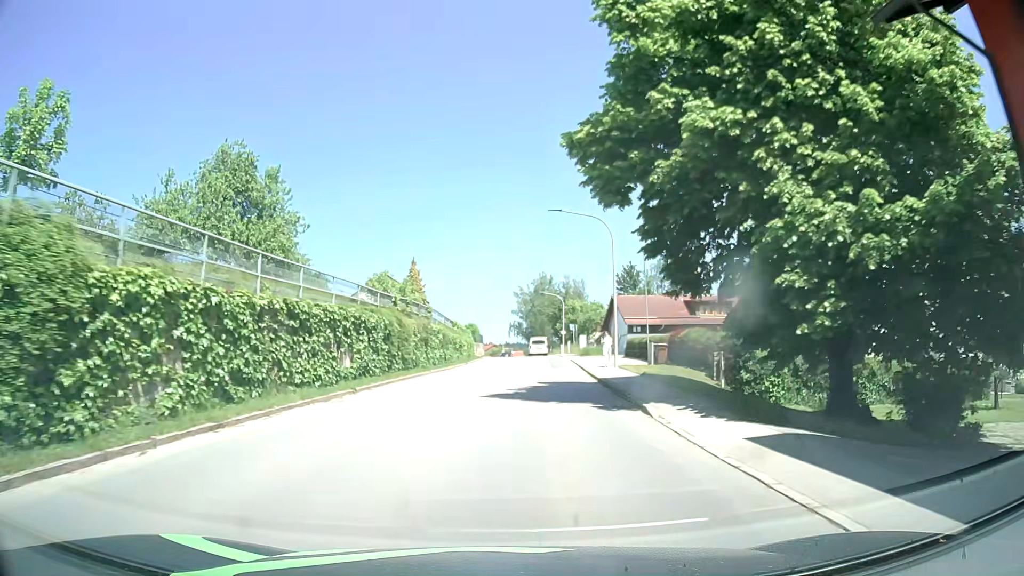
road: tertiary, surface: asphalt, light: Day
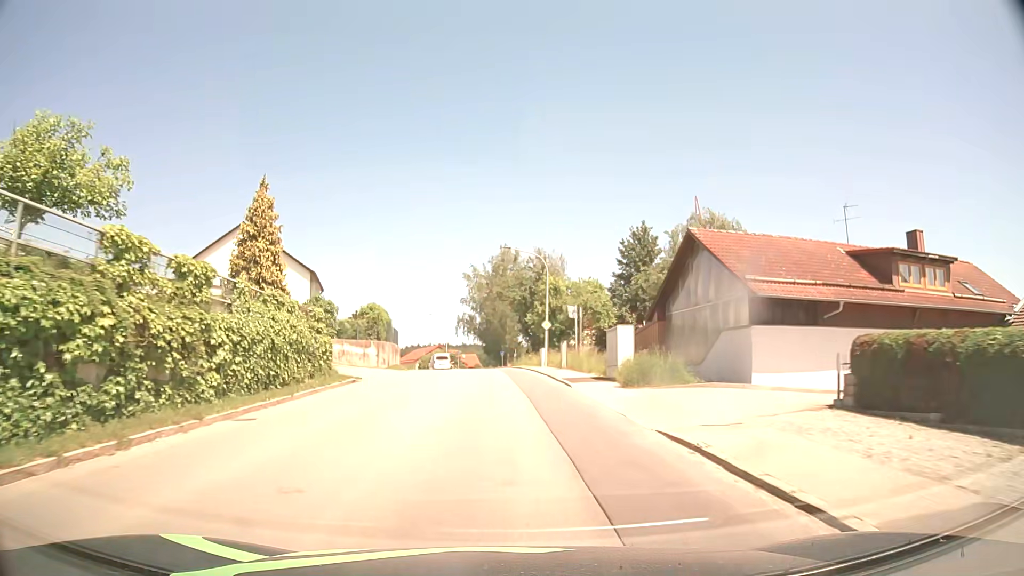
(+1.6, +38.3) m; +4°
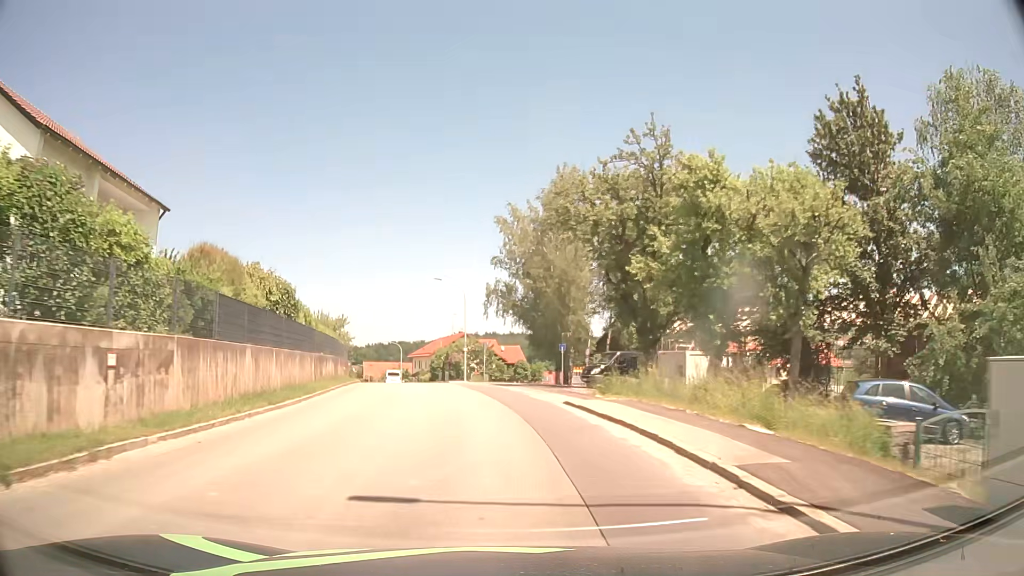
(-0.9, +38.3) m; -4°
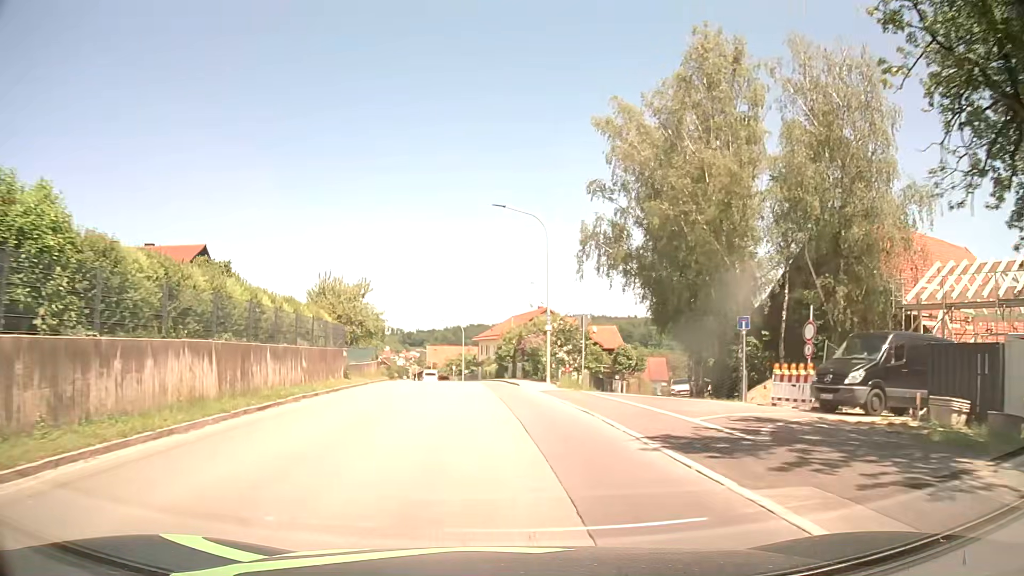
(-1.3, +23.2) m; -7°
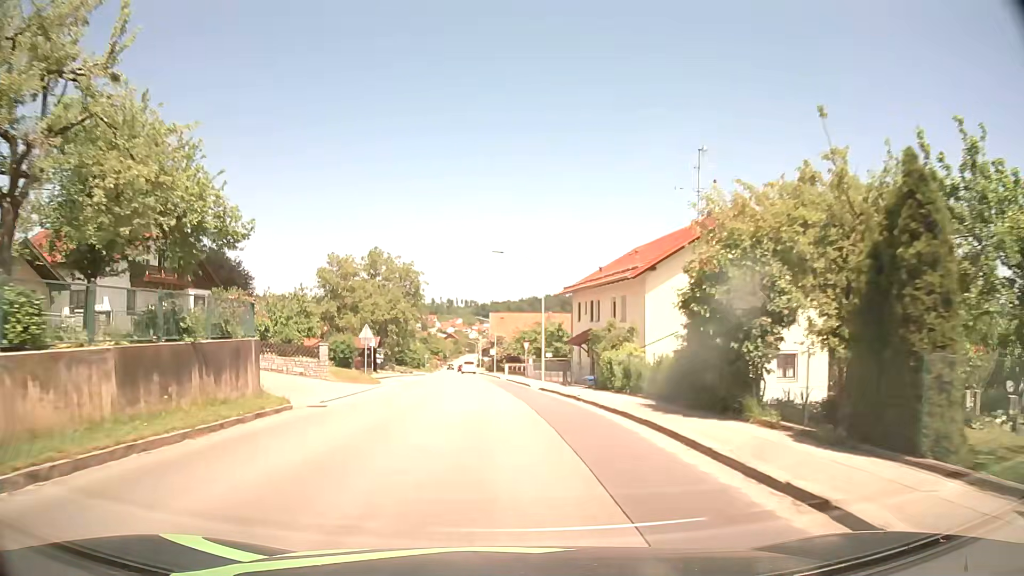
(-2.6, +39.4) m; -7°
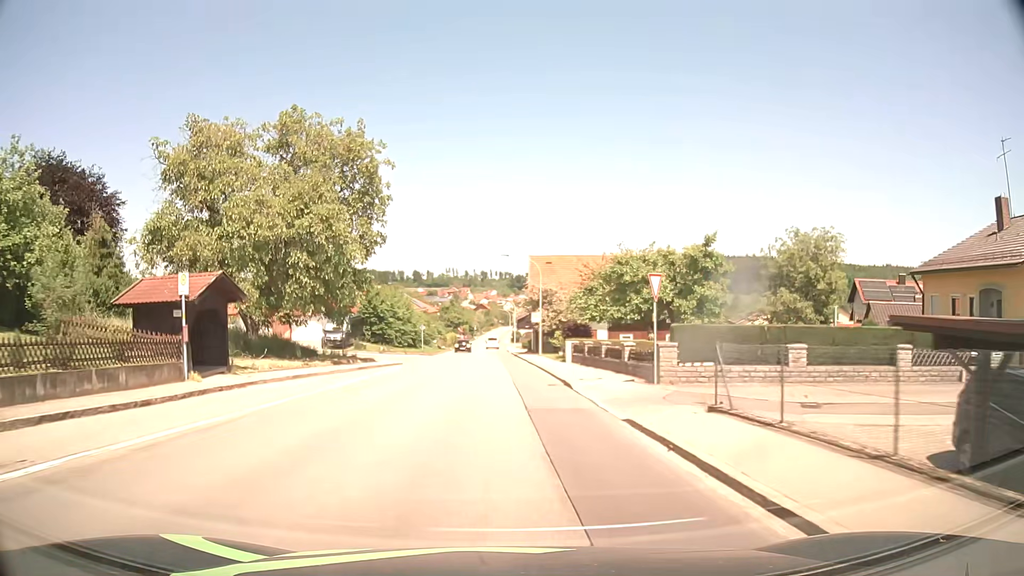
(-1.0, +39.7) m; -3°
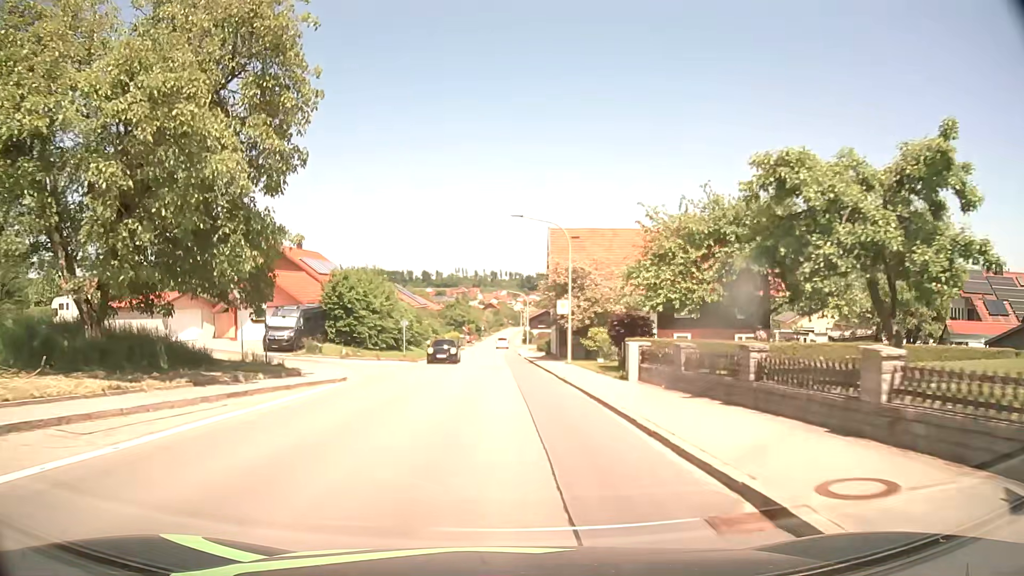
(0.0, +15.5) m; -1°
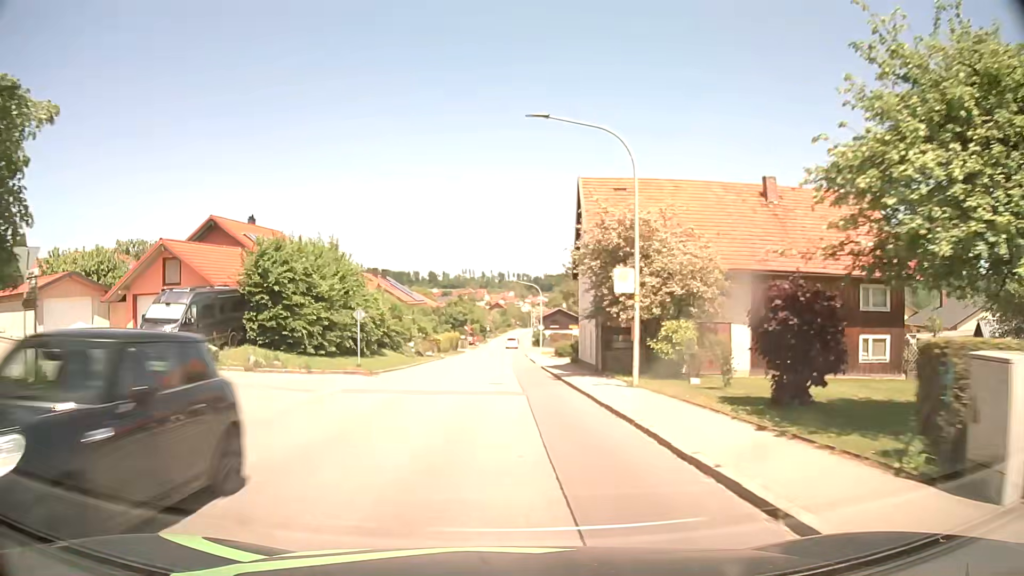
(0.0, +15.3) m; 0°
